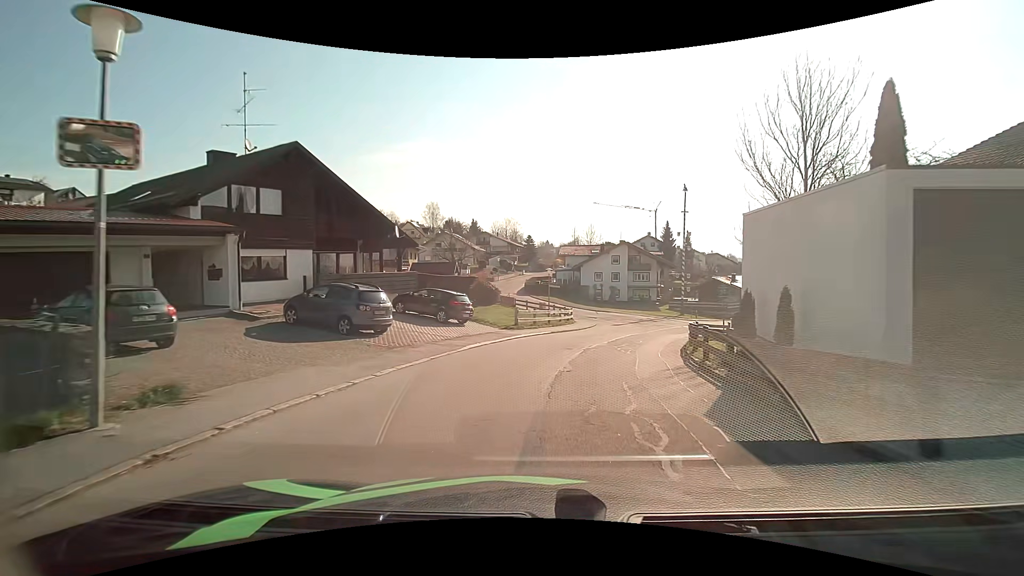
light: Day
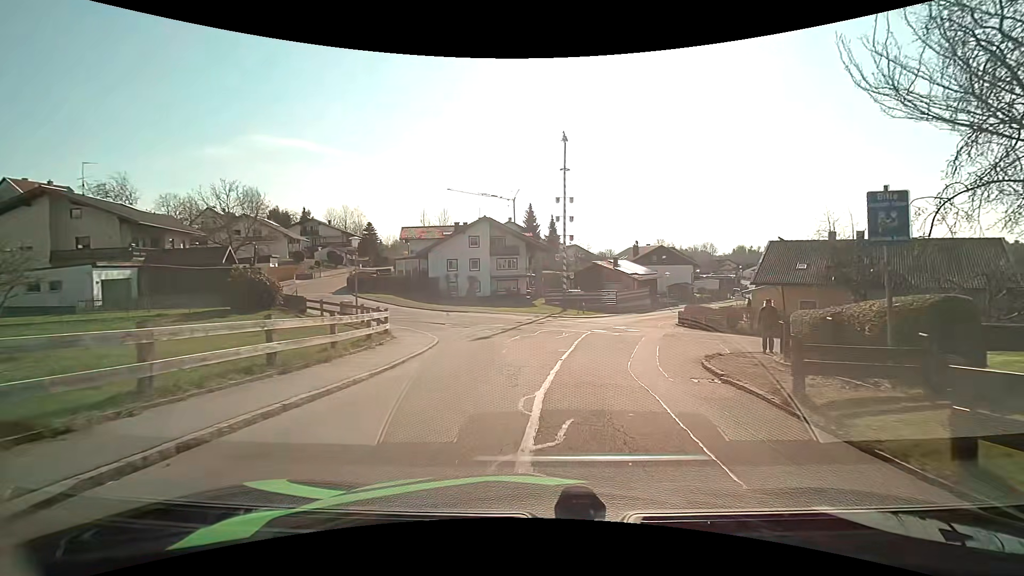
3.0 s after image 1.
(+2.5, +20.9) m; +17°
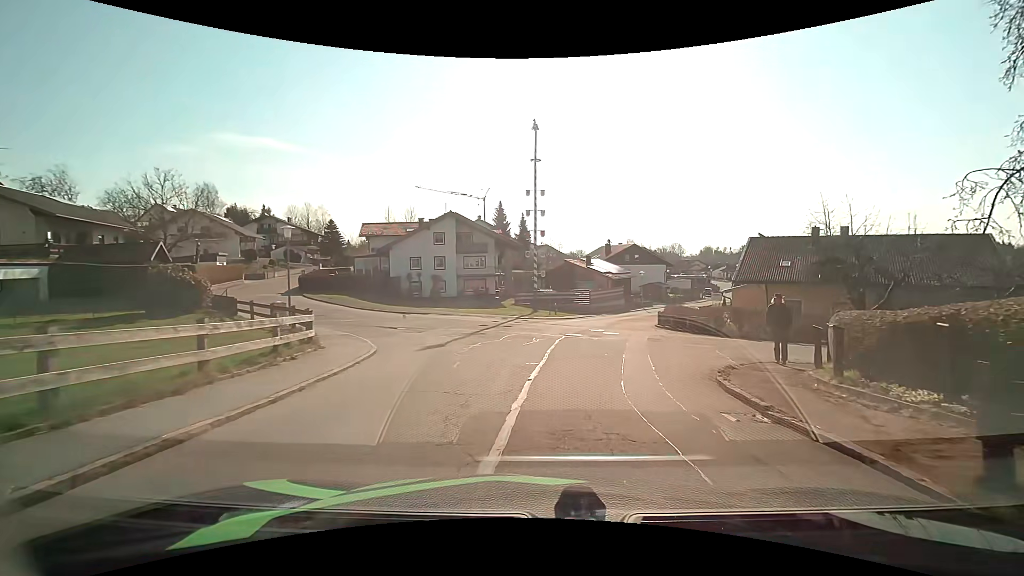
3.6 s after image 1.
(+0.1, +3.5) m; +4°
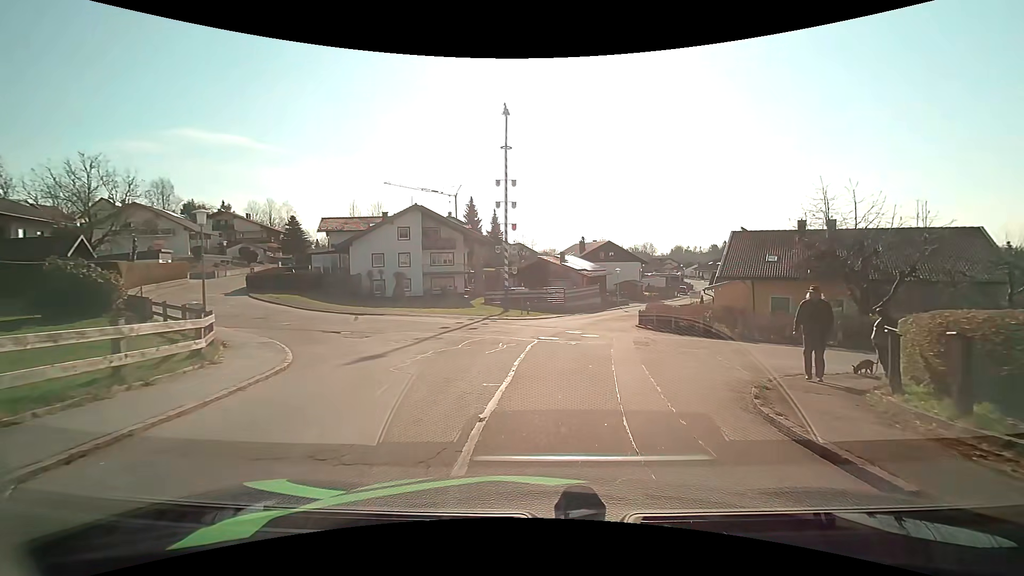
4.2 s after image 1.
(0.0, +3.3) m; +3°
